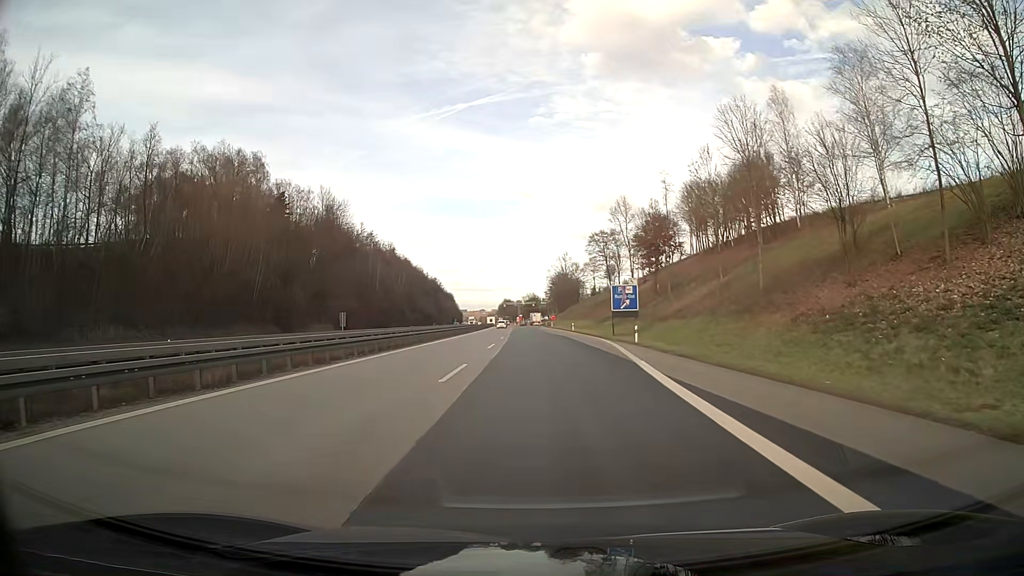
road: motorway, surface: asphalt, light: Day
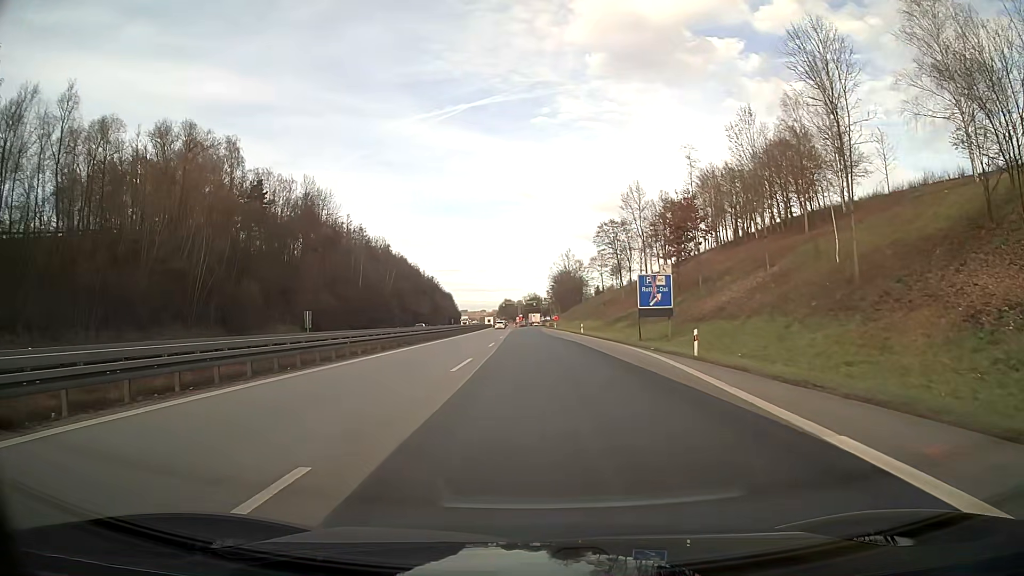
(0.0, +14.9) m; 0°
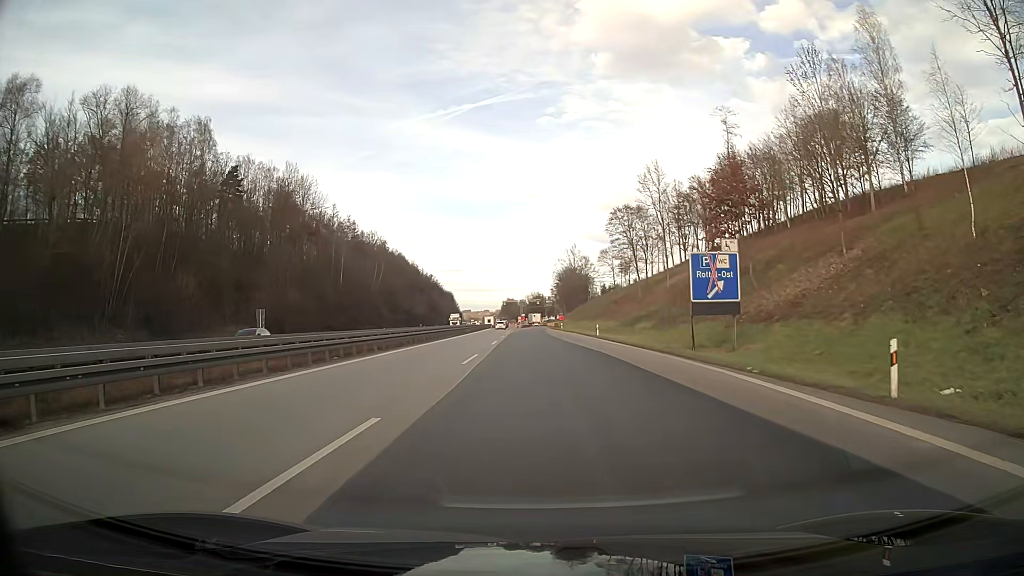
(-0.1, +14.9) m; 0°
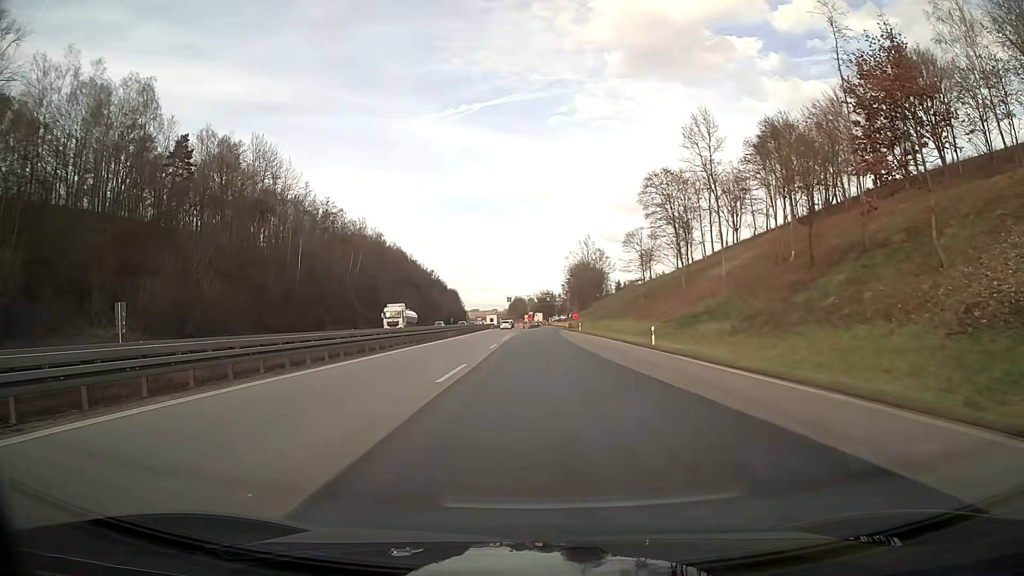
(-0.1, +24.8) m; -1°
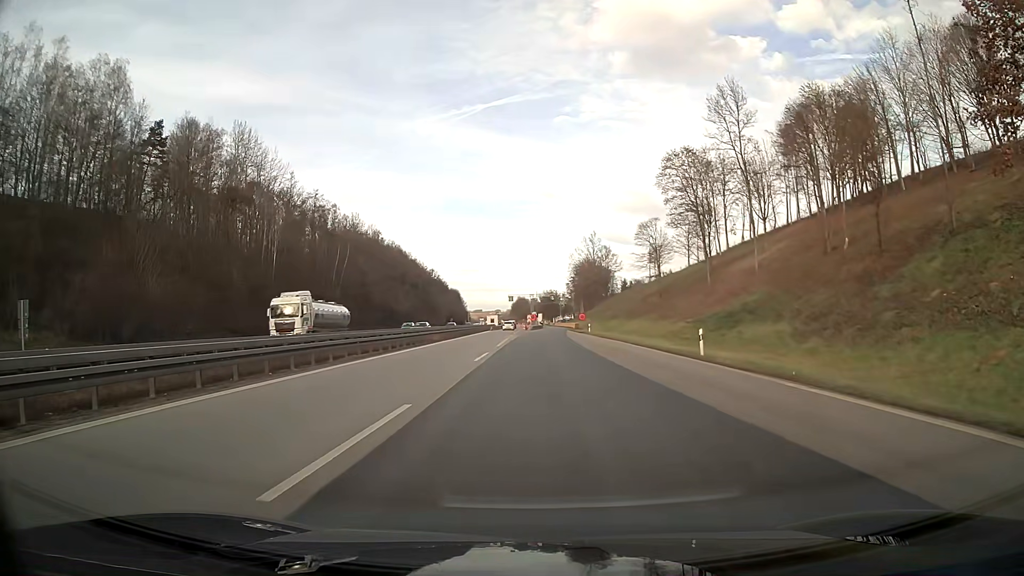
(0.0, +9.9) m; 0°
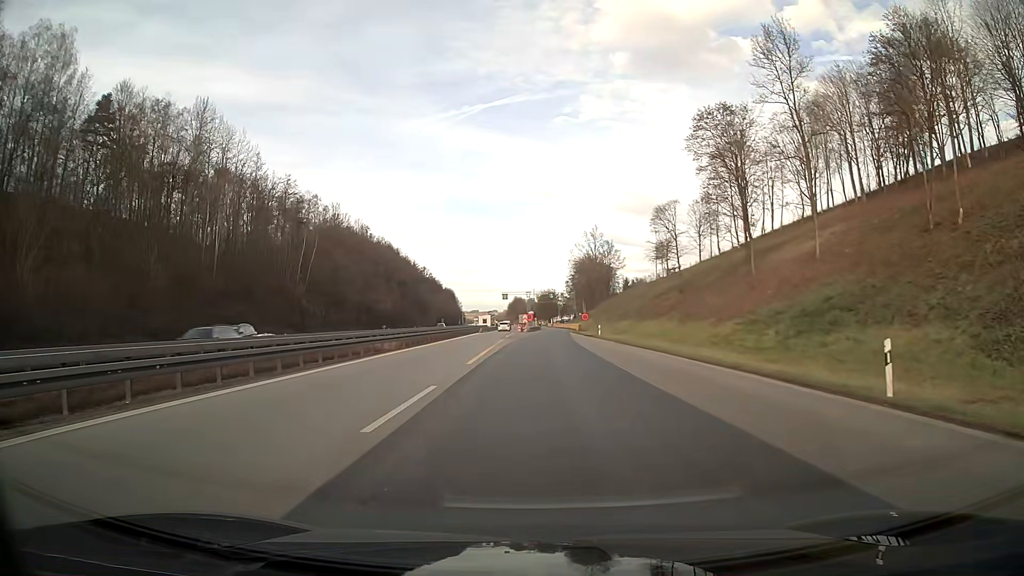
(0.0, +14.9) m; 0°
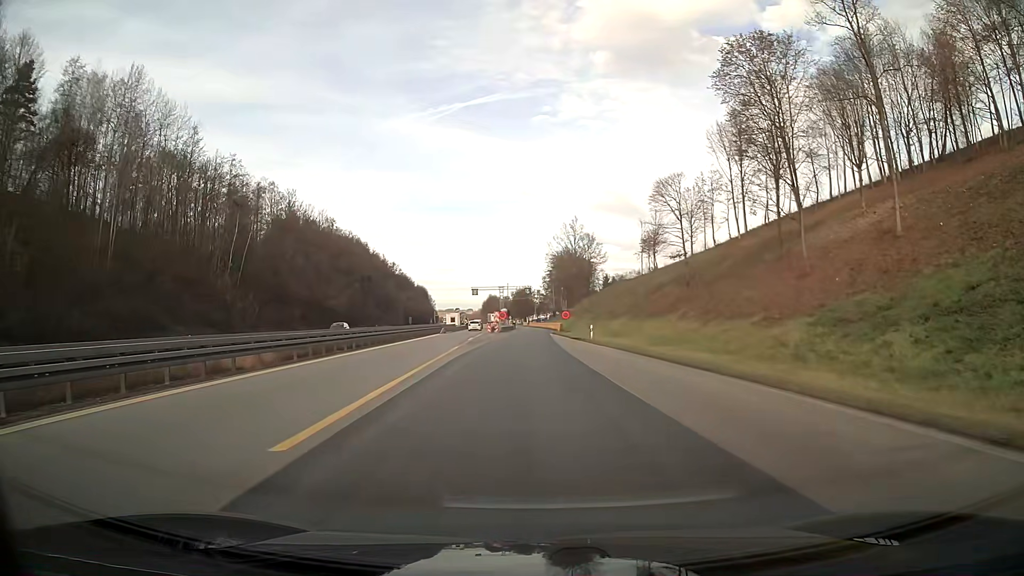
(+0.3, +14.9) m; +2°
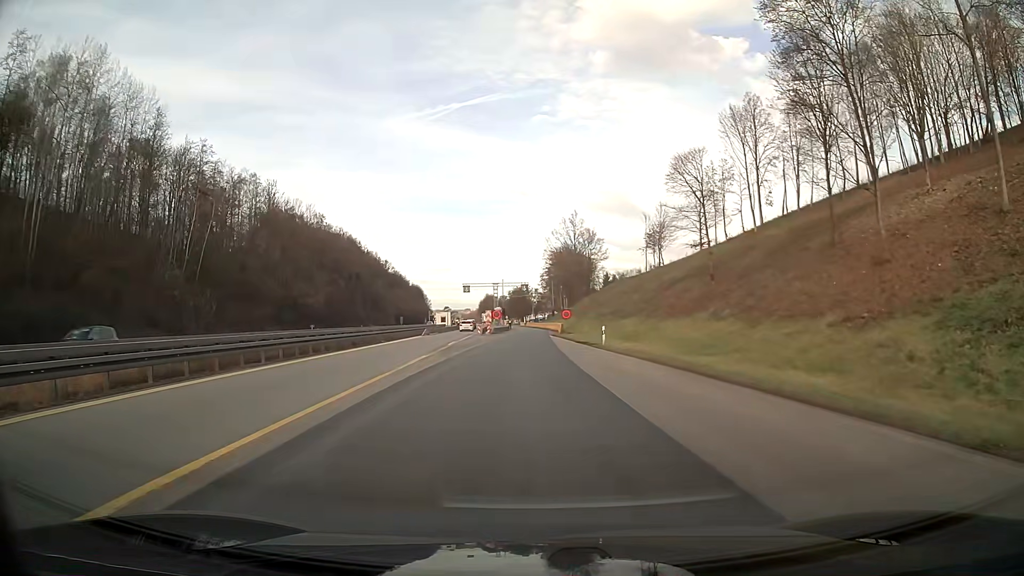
(0.0, +9.9) m; 0°
(0, +10) (0, +20) (0, +30) (0, +40) (0, +50) (0, +60) (0, +70) (0, +80) (0, +90) (0, +100) m
